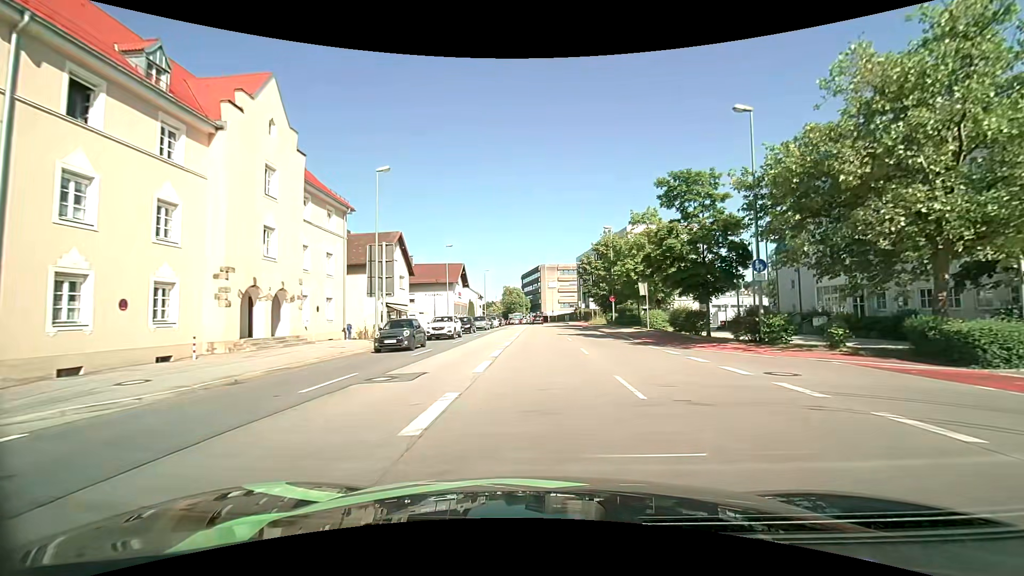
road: primary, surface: asphalt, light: Day
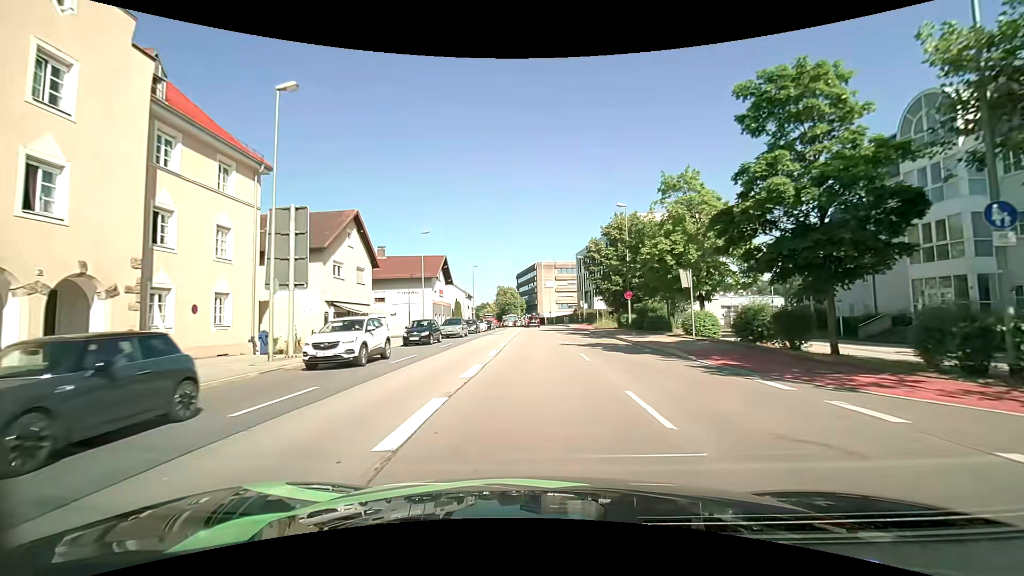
(+0.1, +11.1) m; 0°
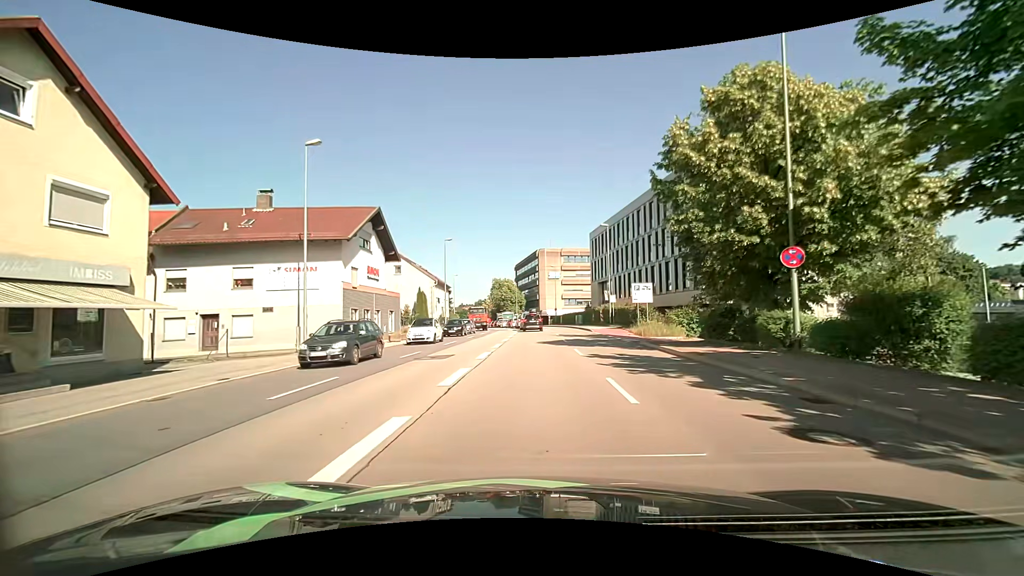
(+0.1, +25.4) m; 0°
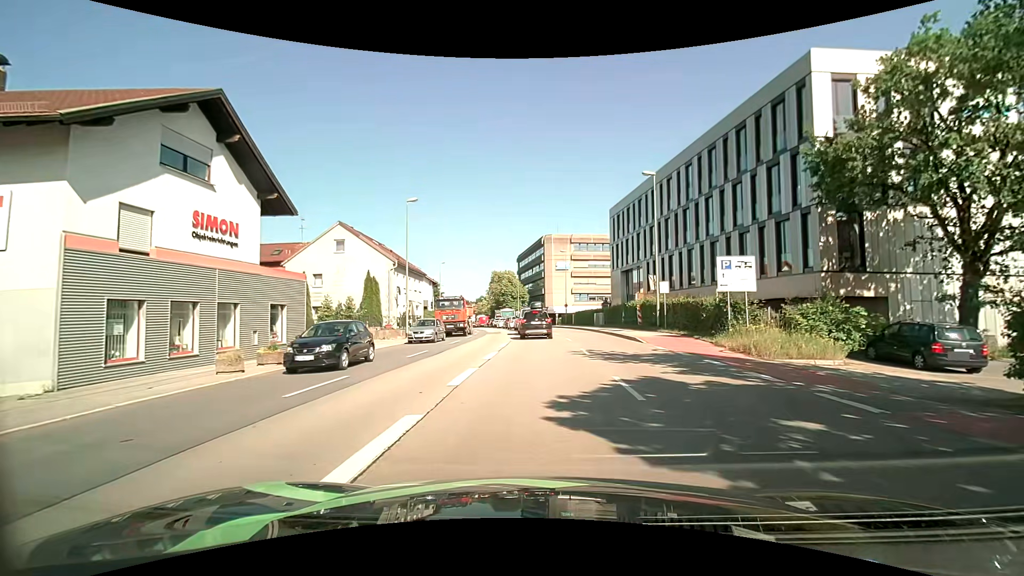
(-0.2, +17.5) m; -2°
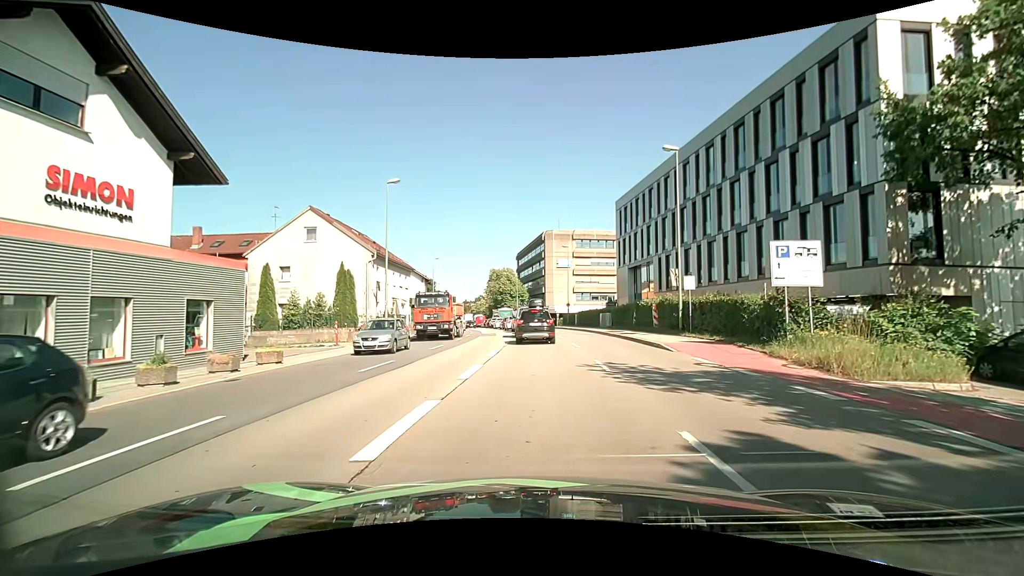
(+0.1, +4.9) m; 0°
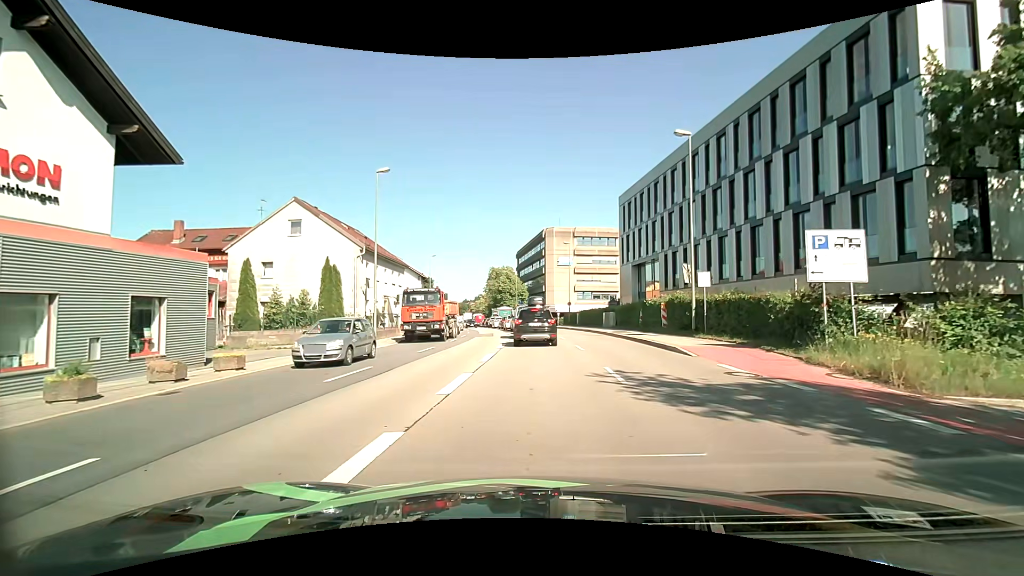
(0.0, +2.2) m; 0°
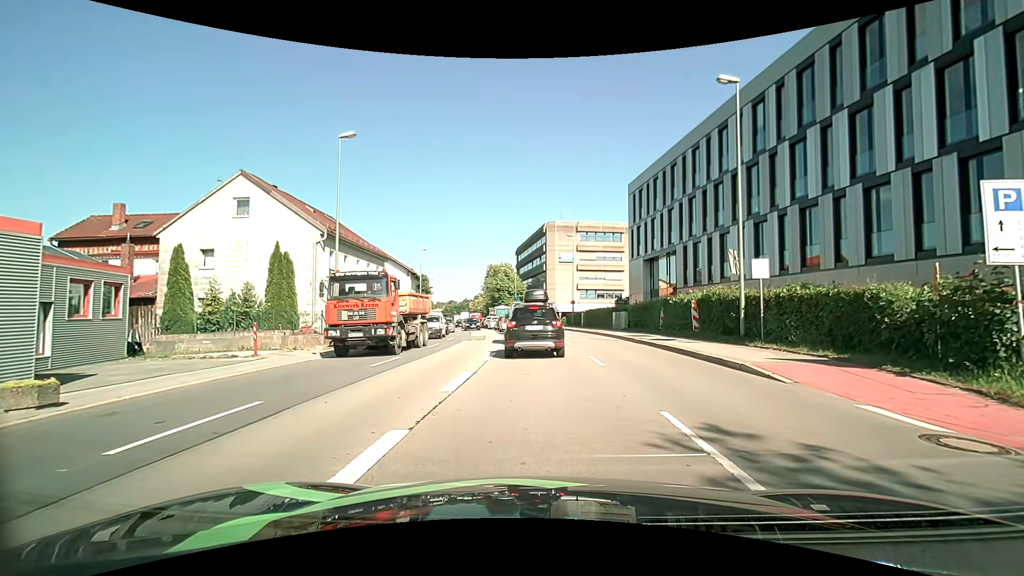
(0.0, +5.7) m; +2°
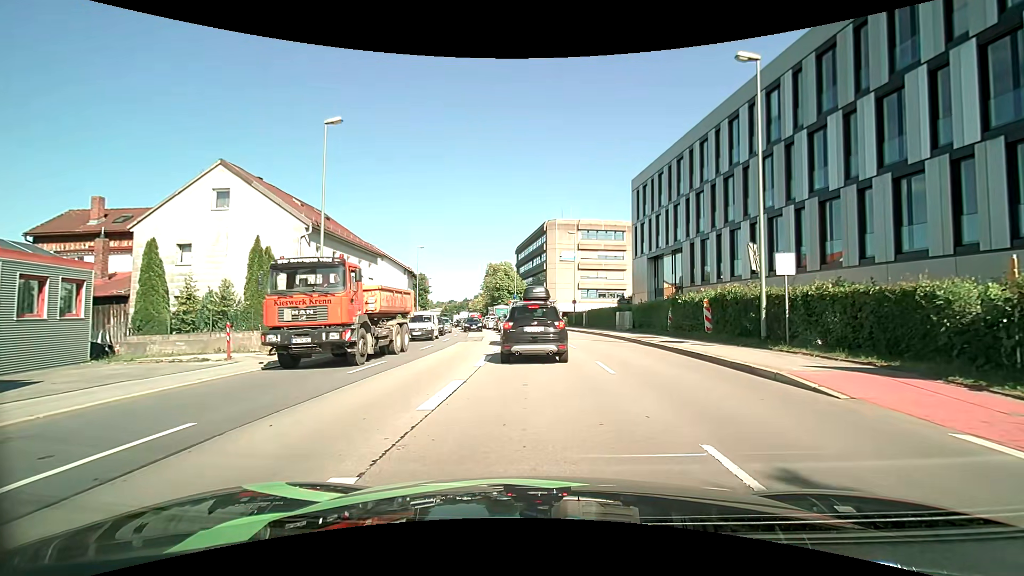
(-0.1, +1.7) m; -2°
